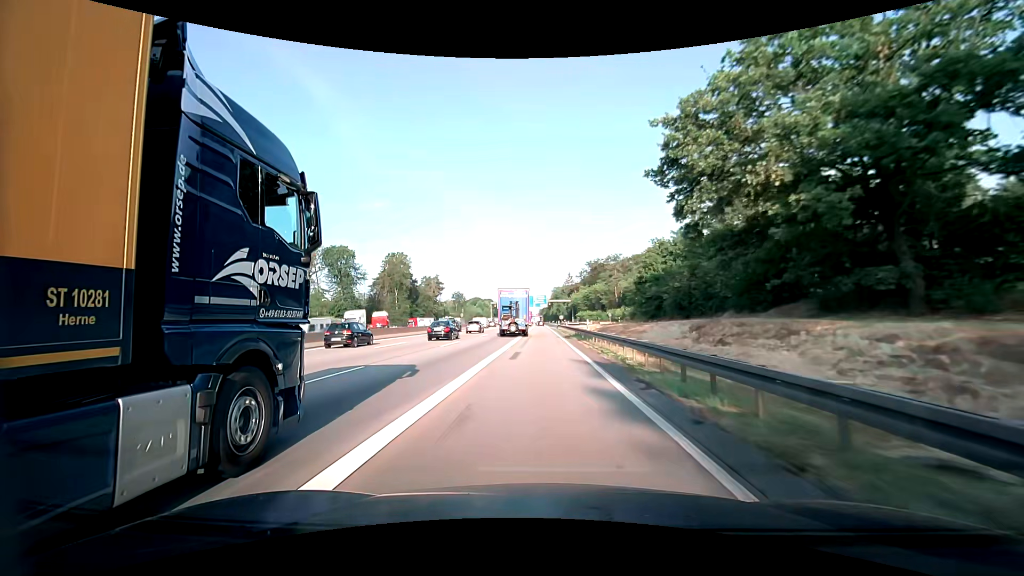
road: motorway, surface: asphalt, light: Day
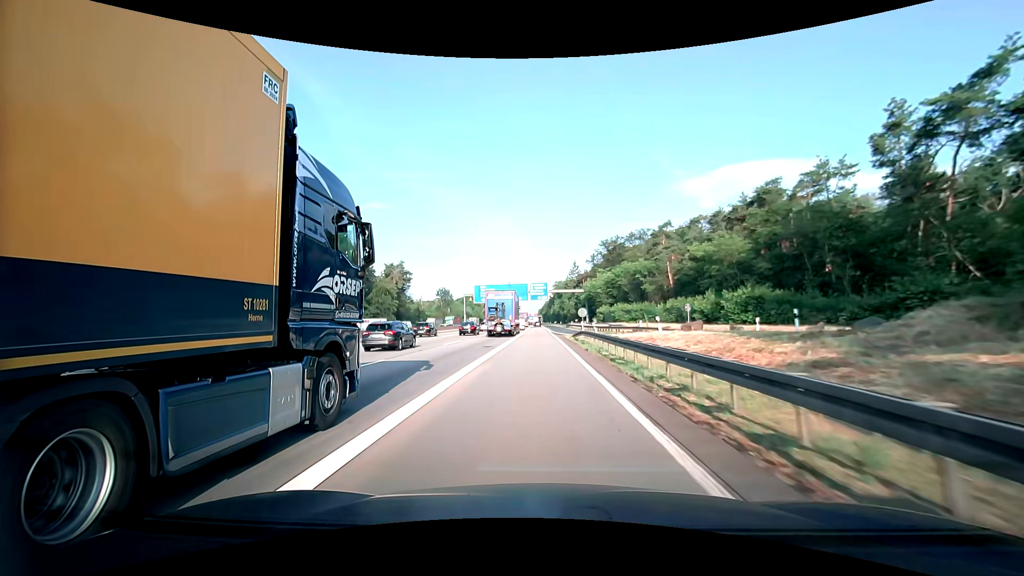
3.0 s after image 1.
(-0.2, +51.8) m; 0°
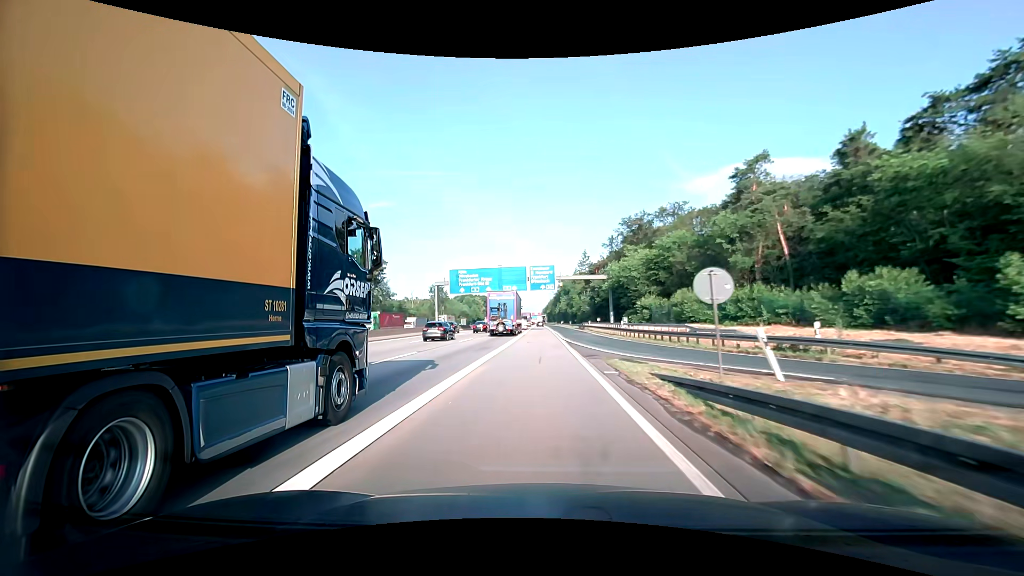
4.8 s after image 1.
(-0.1, +31.3) m; 0°
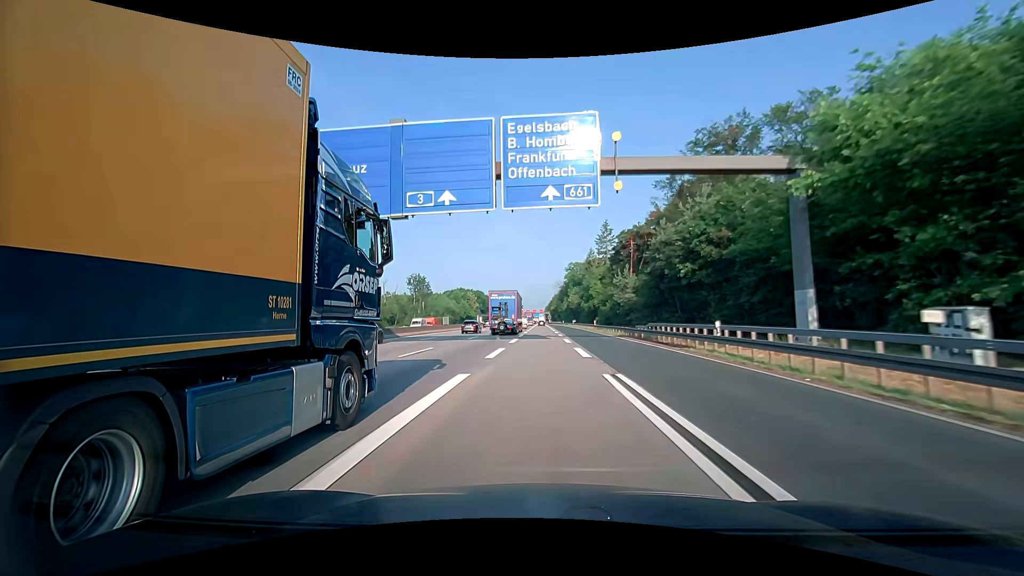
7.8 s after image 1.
(-0.2, +52.4) m; 0°
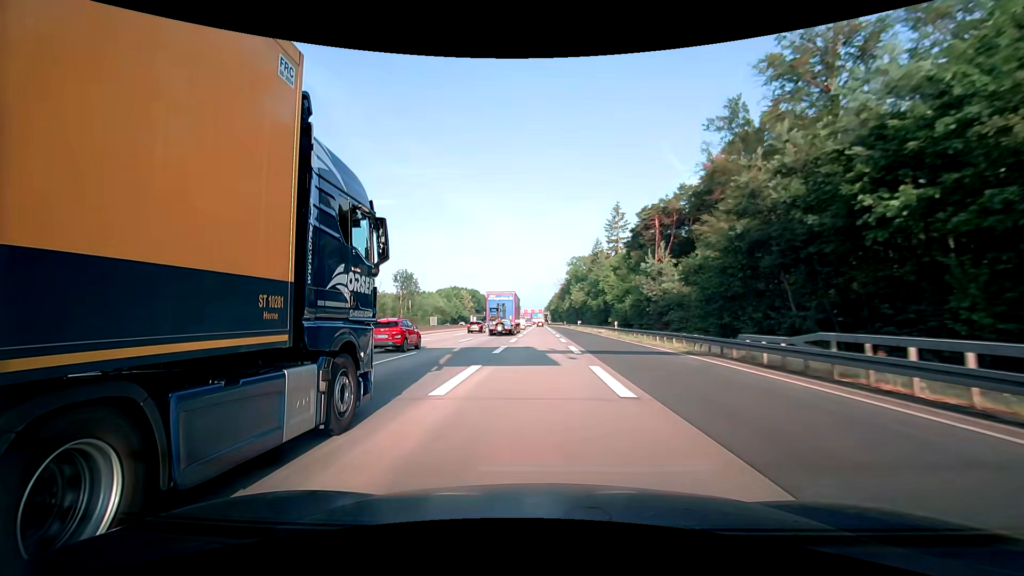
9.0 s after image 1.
(+0.1, +20.9) m; +1°
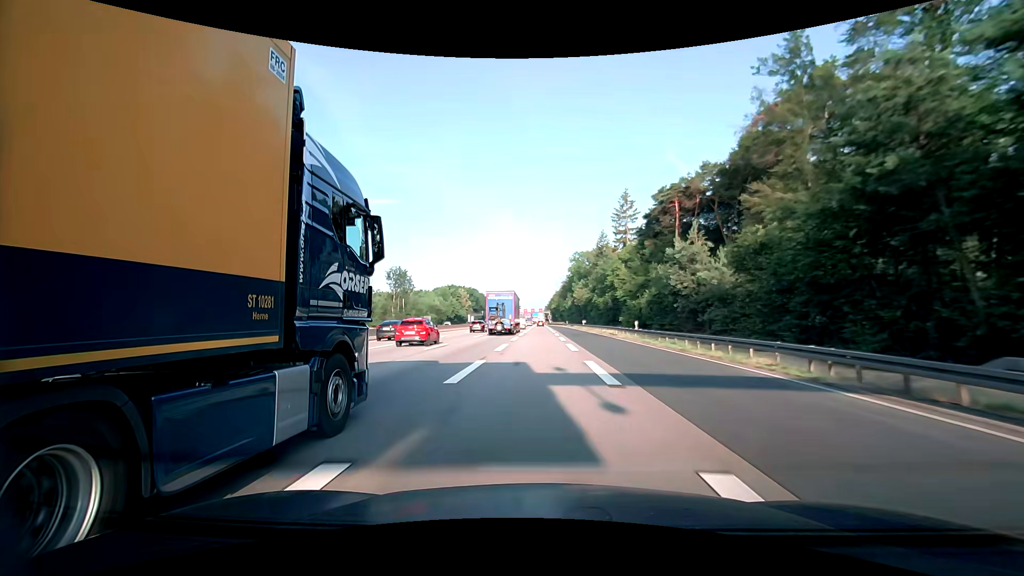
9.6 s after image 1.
(-0.1, +10.4) m; 0°
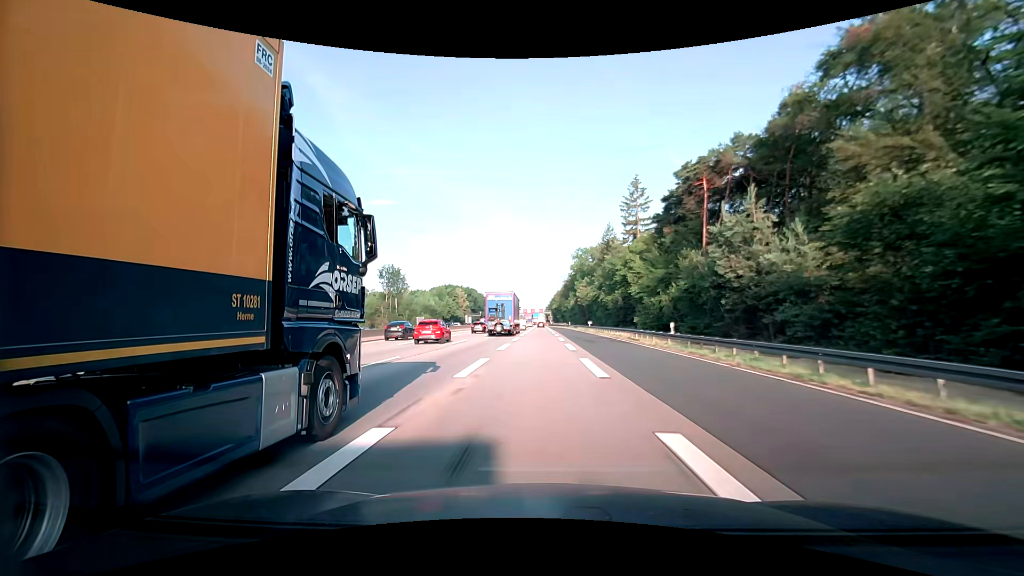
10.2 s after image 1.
(0.0, +10.4) m; 0°
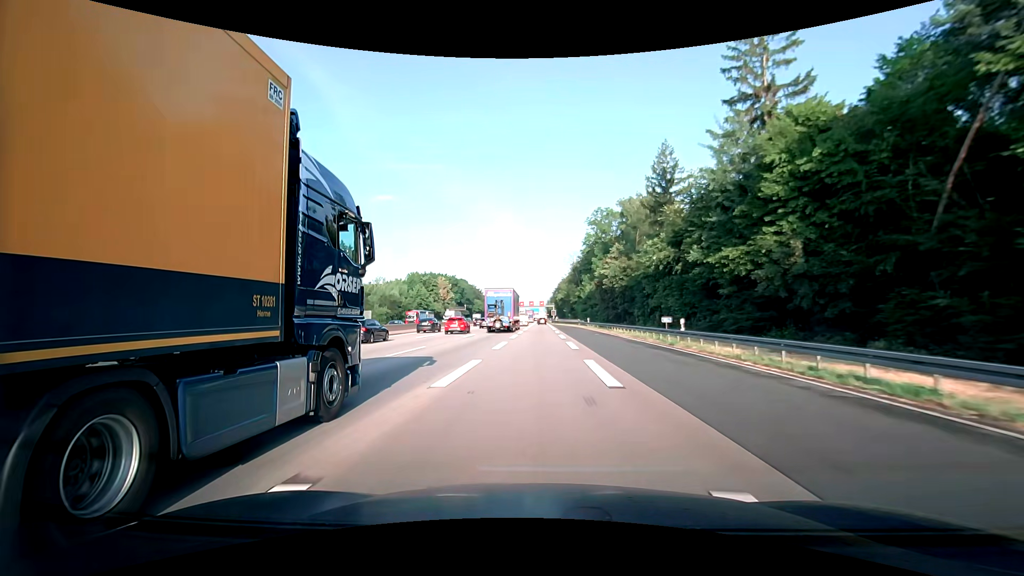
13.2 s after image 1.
(0.0, +49.7) m; 0°
(0, +10) (0, +20) (0, +30) (0, +40) (0, +50) (0, +60) (0, +70) (0, +80) (0, +90) (0, +100) m
